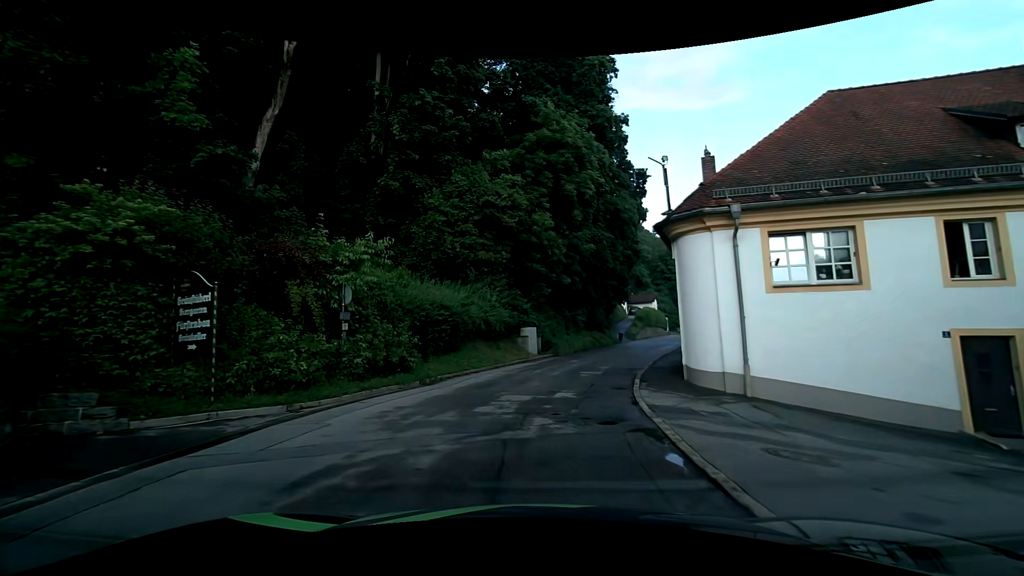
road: residential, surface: asphalt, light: Day
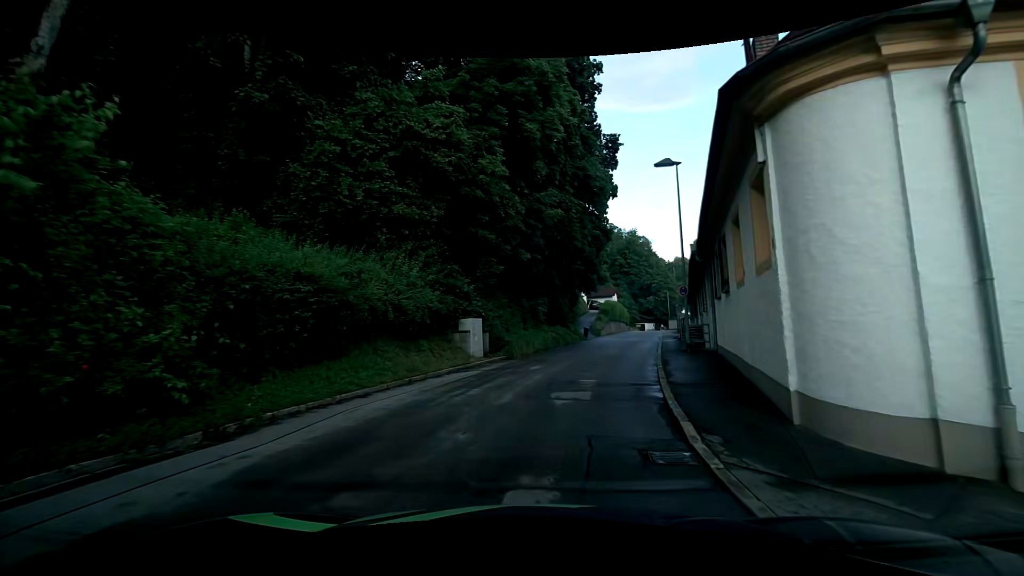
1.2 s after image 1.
(+0.3, +8.3) m; +6°
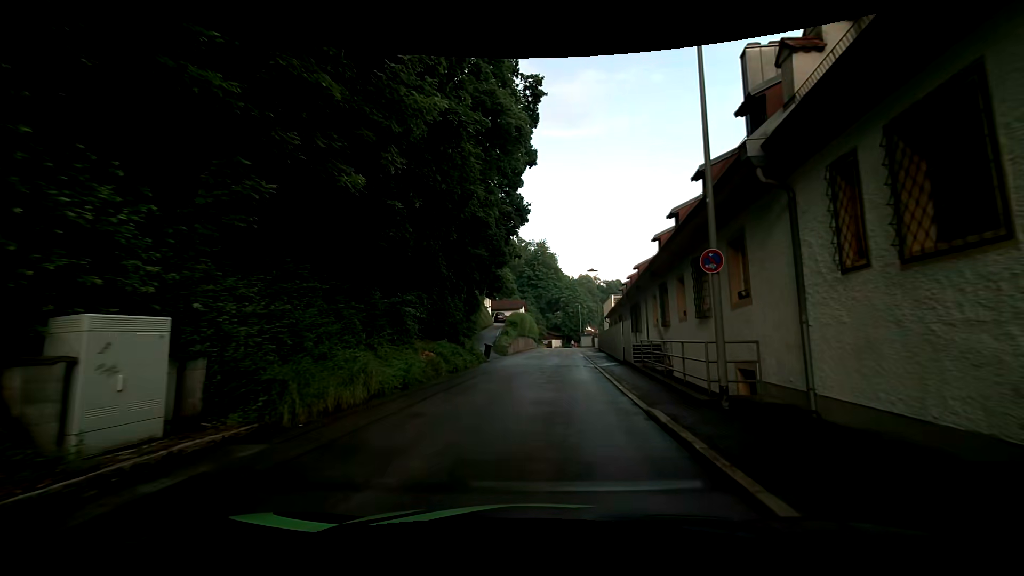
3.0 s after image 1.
(+1.0, +12.8) m; +10°
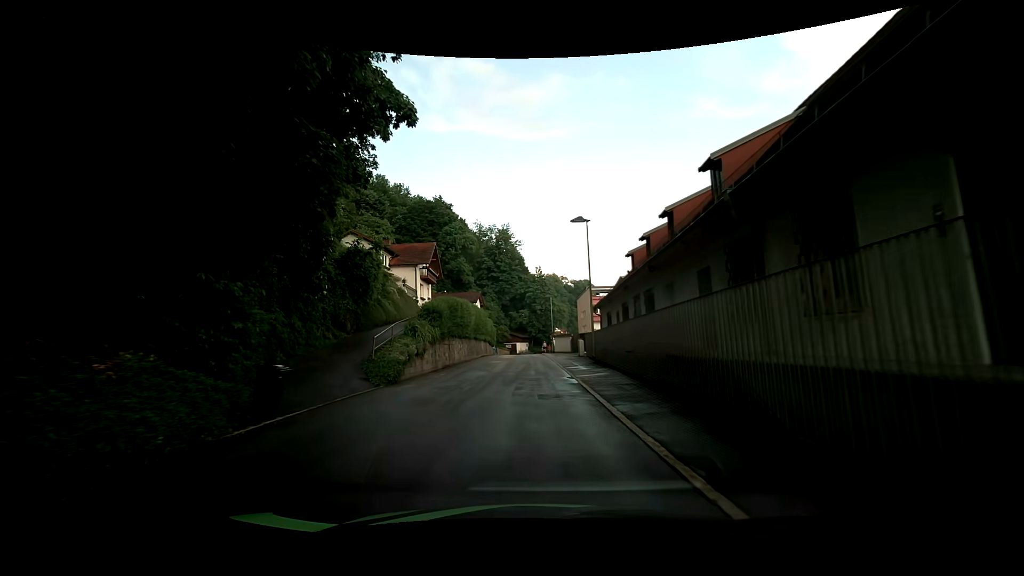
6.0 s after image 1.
(+1.4, +22.0) m; +5°
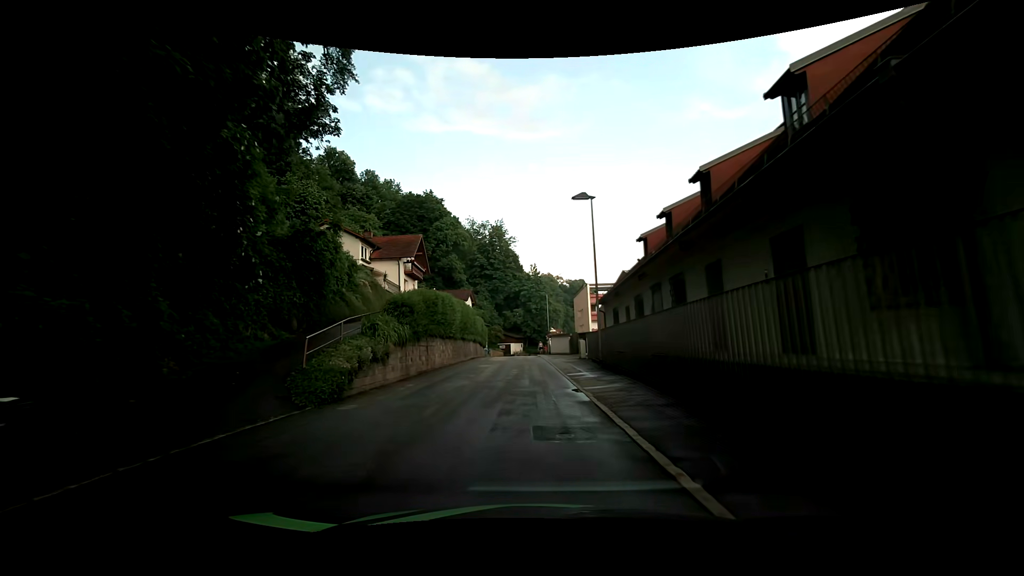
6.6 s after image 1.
(0.0, +4.6) m; +1°
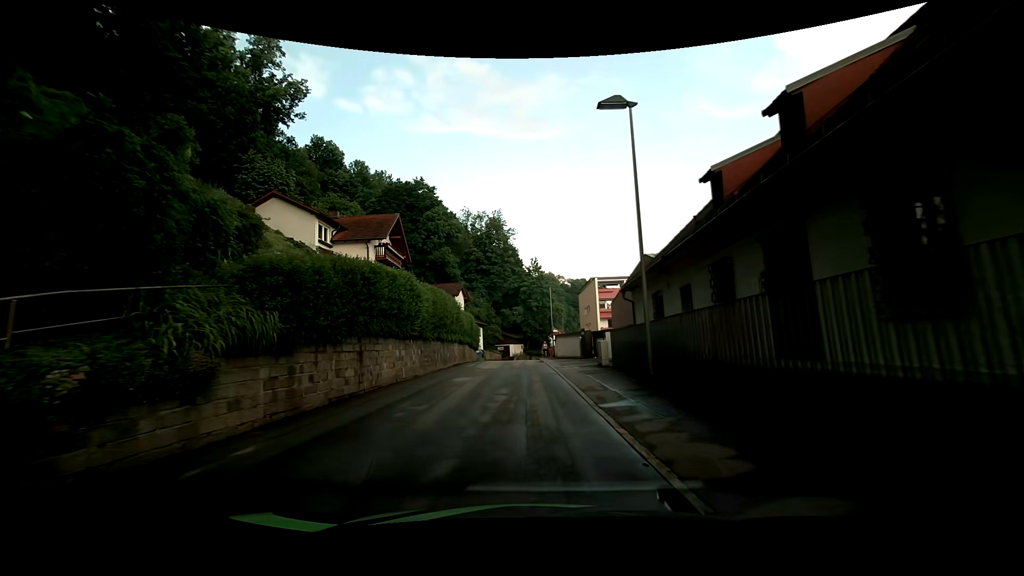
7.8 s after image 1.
(-0.1, +9.3) m; -1°
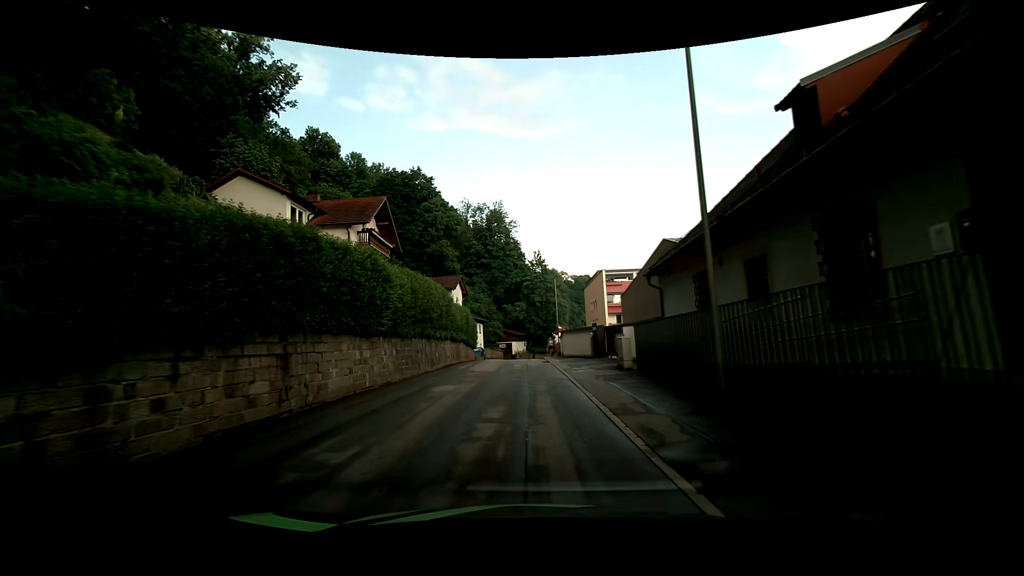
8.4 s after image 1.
(0.0, +4.6) m; 0°
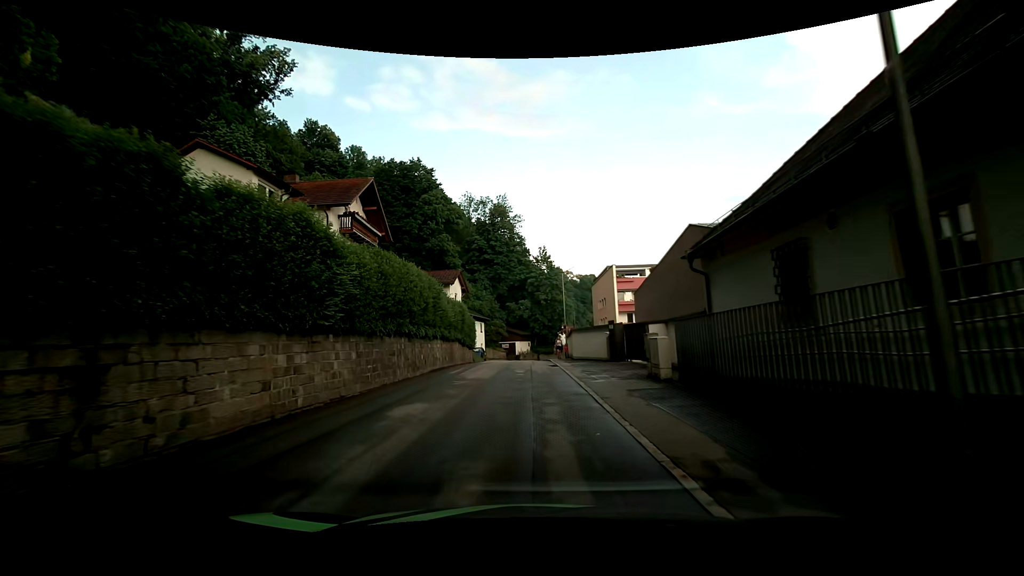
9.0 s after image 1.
(-0.1, +4.5) m; -1°
